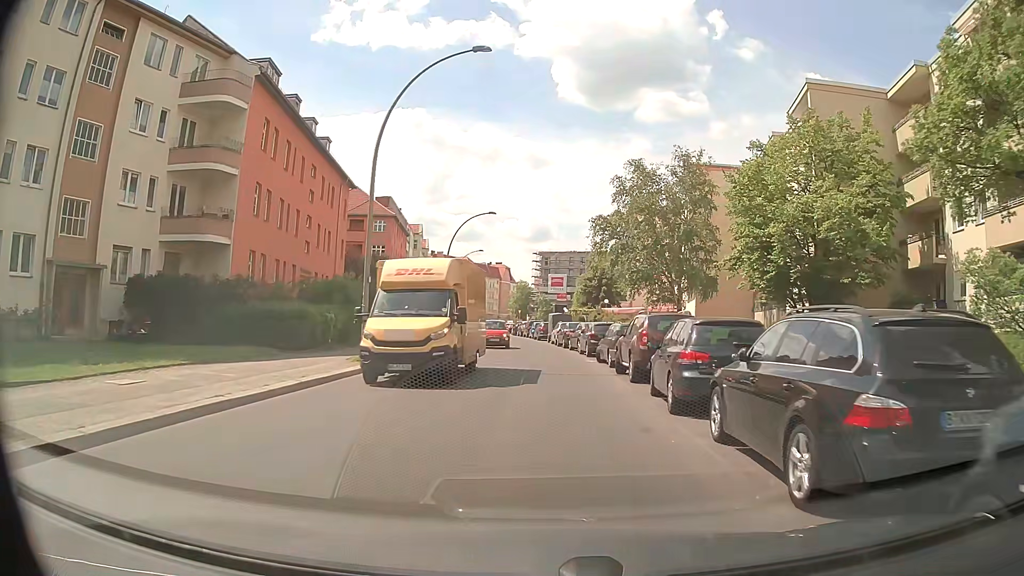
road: residential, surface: asphalt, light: Day
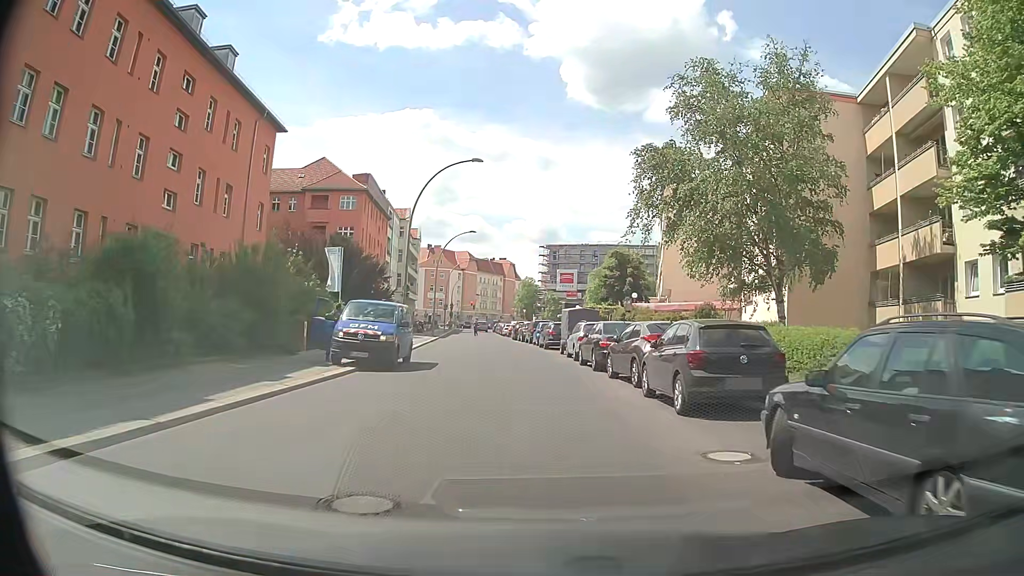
(0.0, +17.8) m; 0°
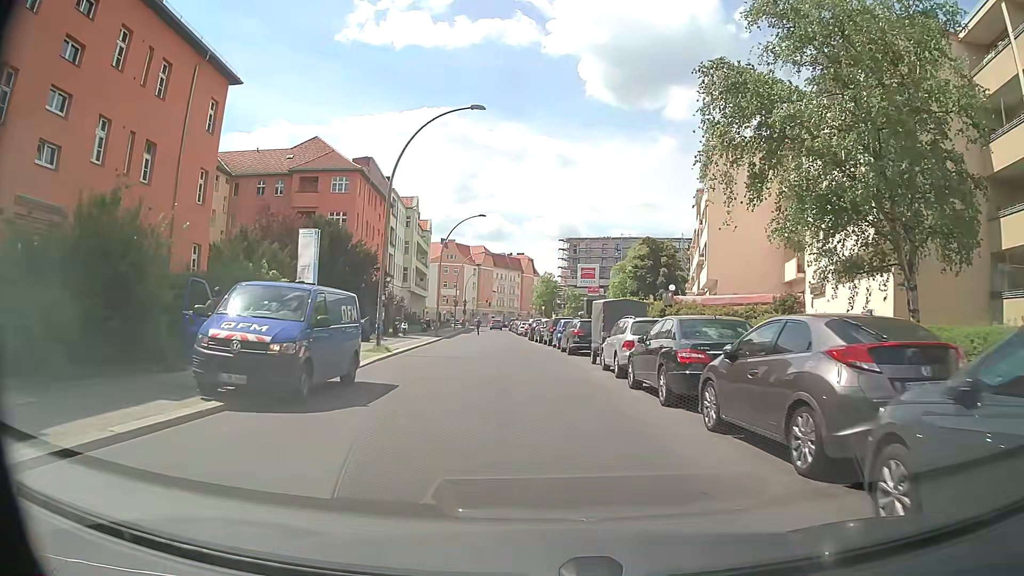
(-0.1, +8.9) m; -2°
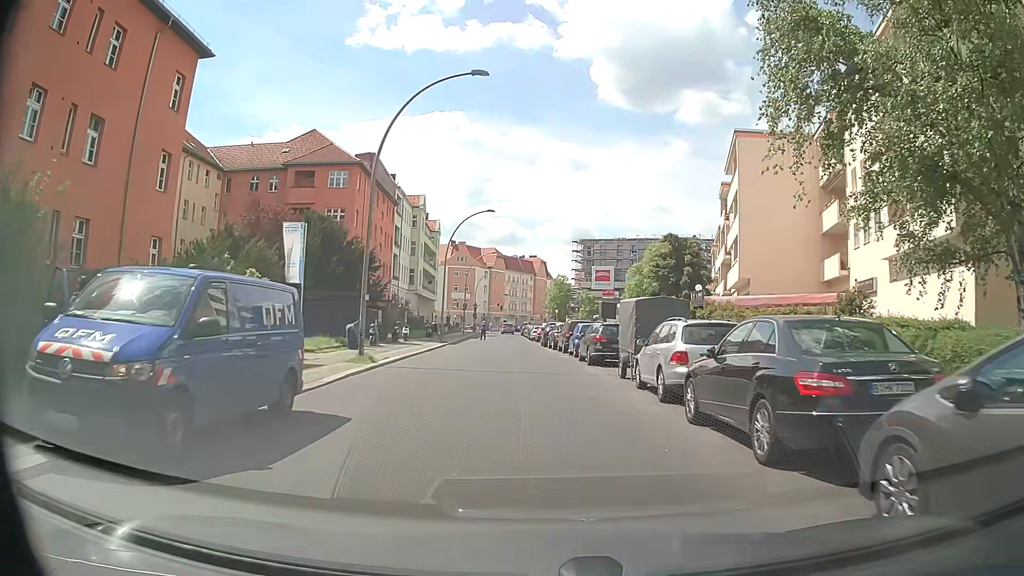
(0.0, +4.5) m; 0°
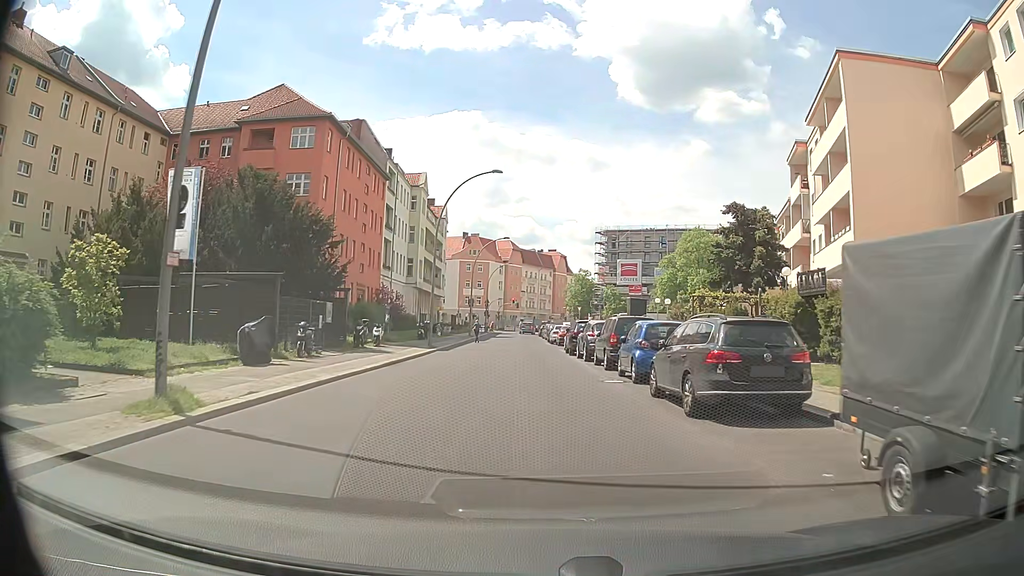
(-0.4, +13.4) m; -2°
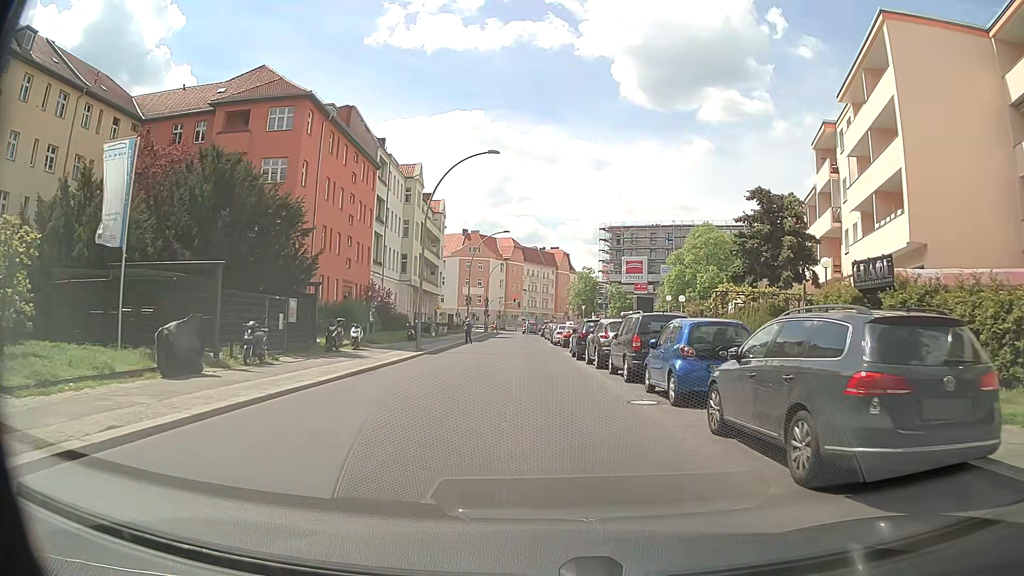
(+0.1, +4.5) m; +1°
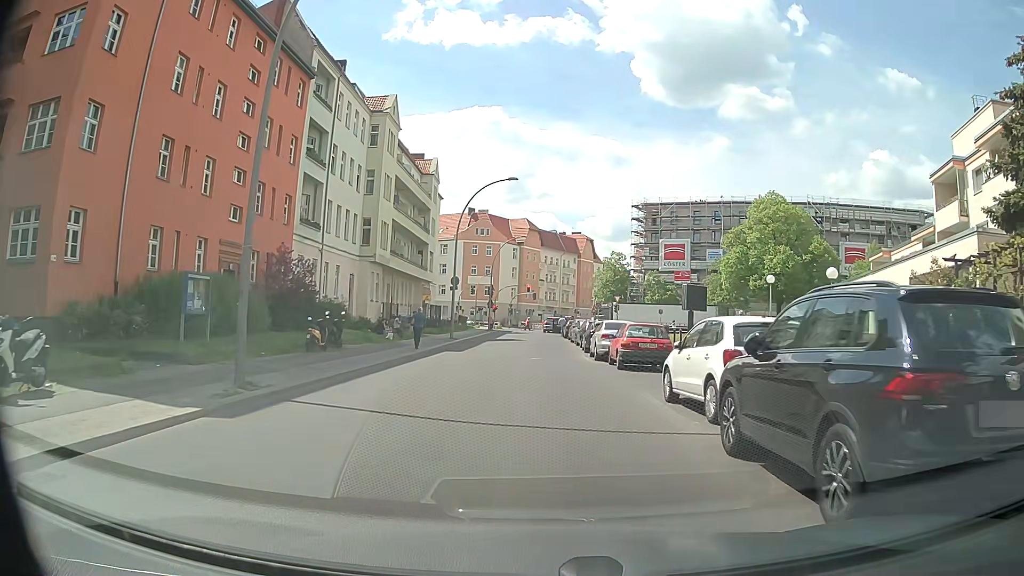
(-0.6, +22.3) m; -2°
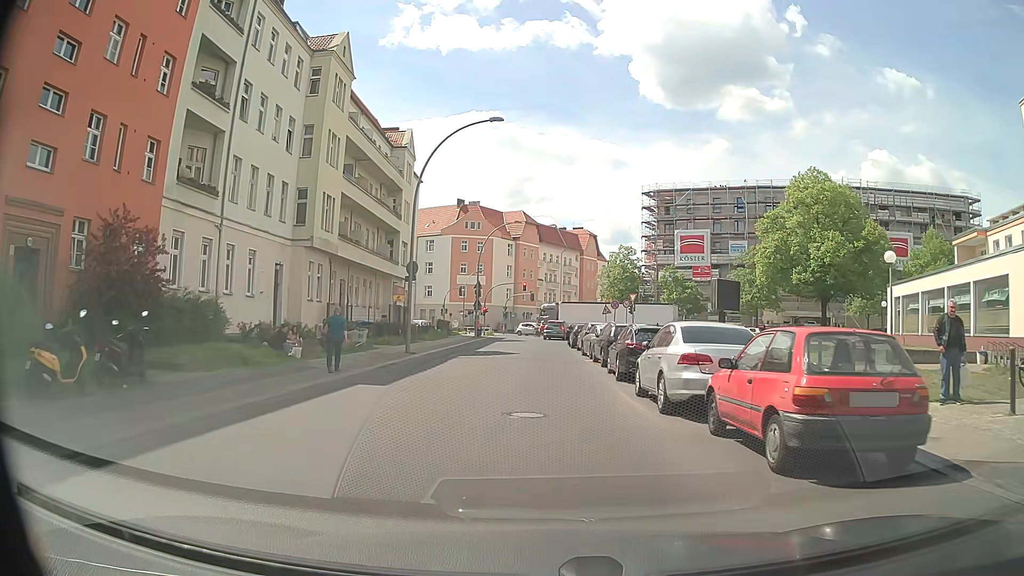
(+0.1, +13.5) m; +2°
